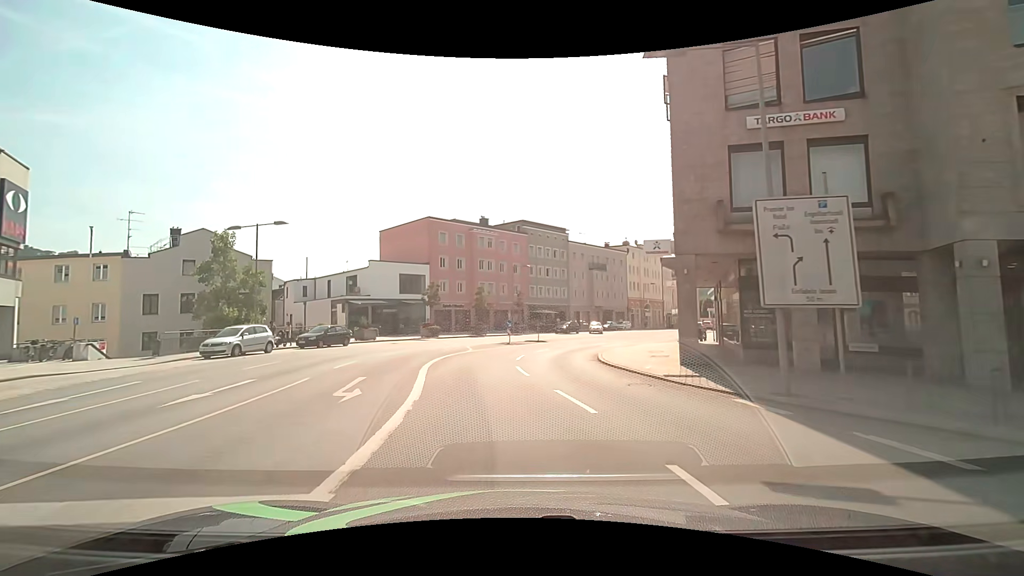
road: primary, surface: asphalt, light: Day
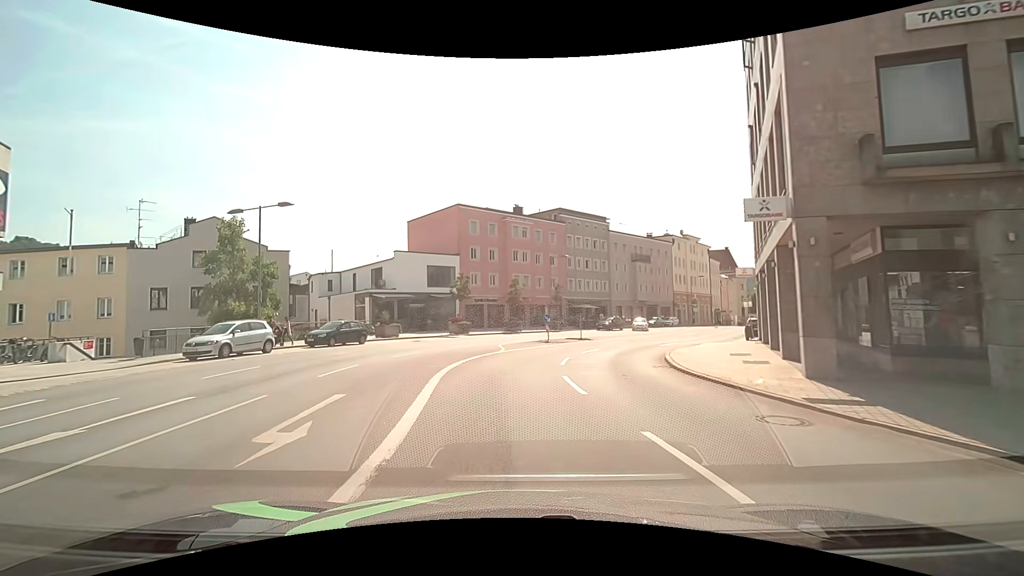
(-0.2, +4.8) m; -4°
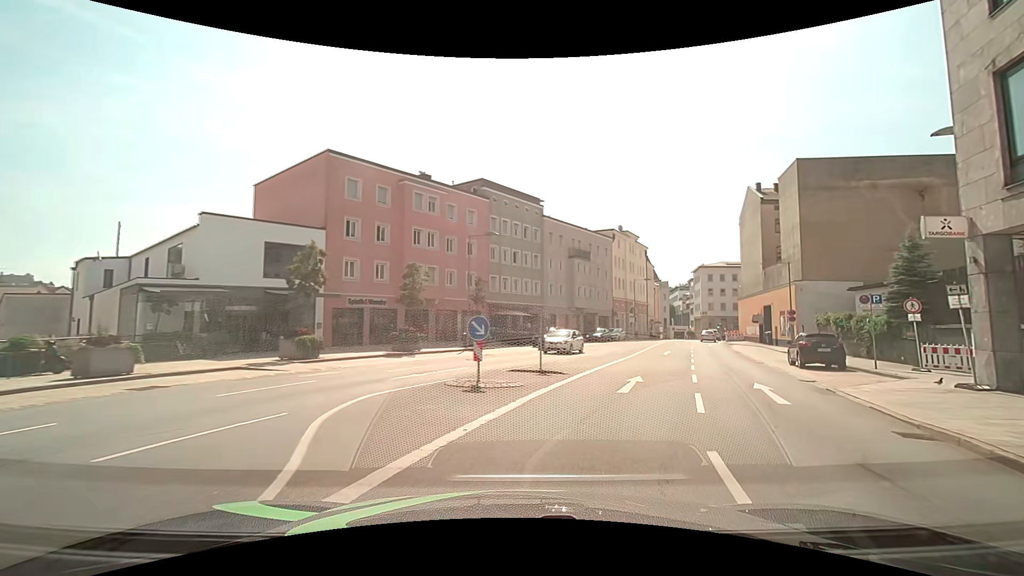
(0.0, +18.5) m; +10°
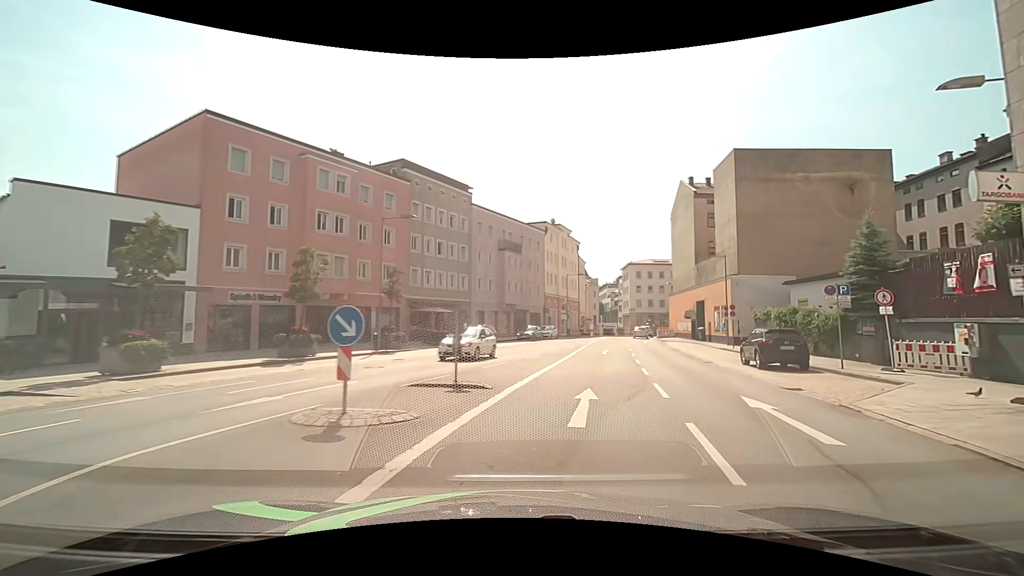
(+0.3, +4.5) m; +8°
